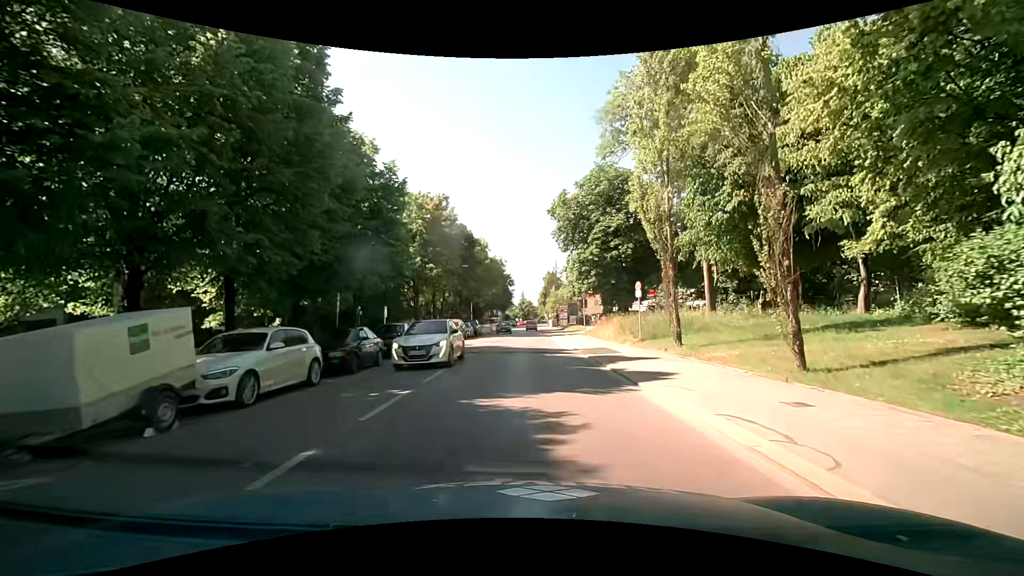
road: secondary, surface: asphalt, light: Day
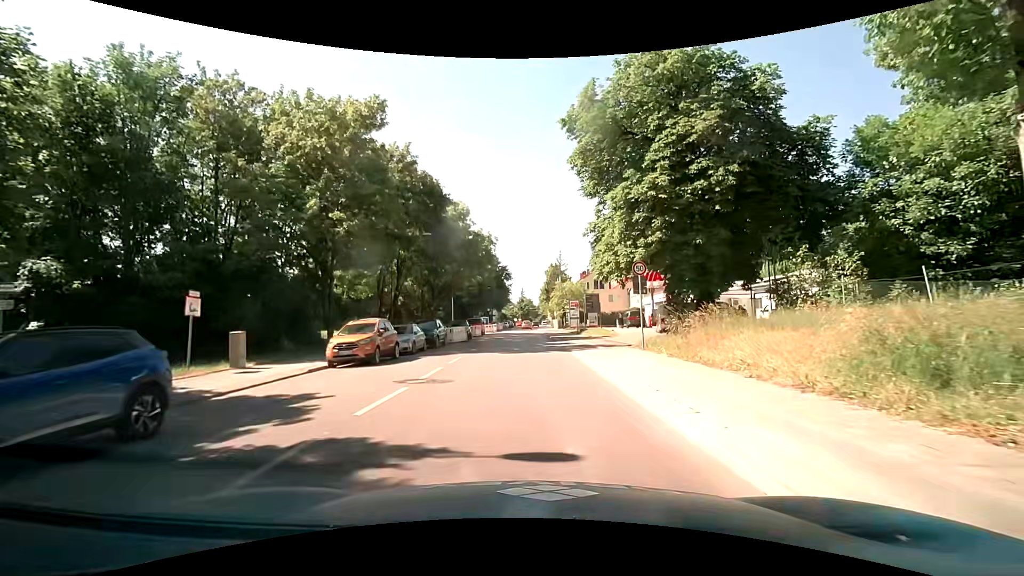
(+0.1, +22.1) m; 0°
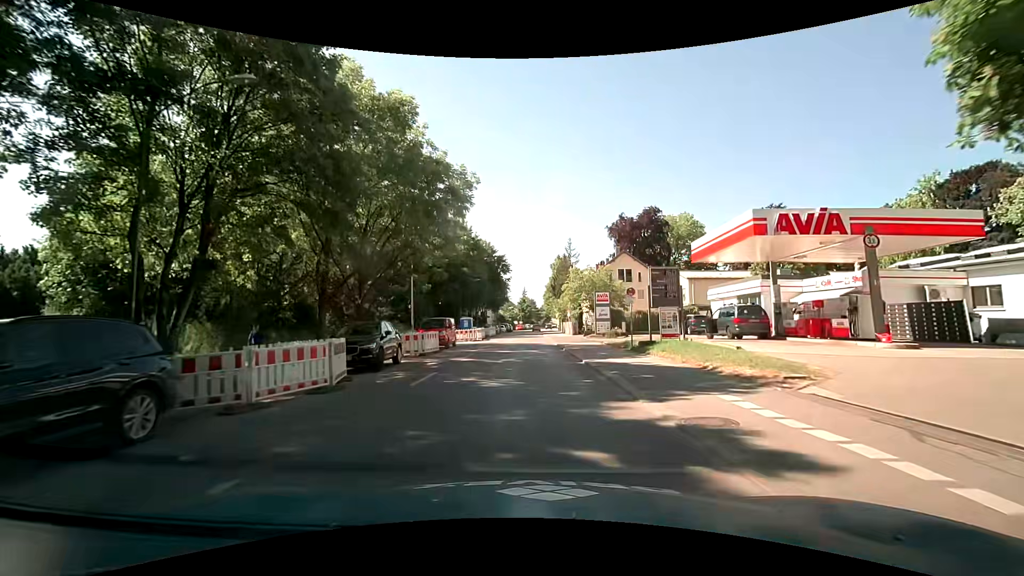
(-0.1, +25.1) m; 0°
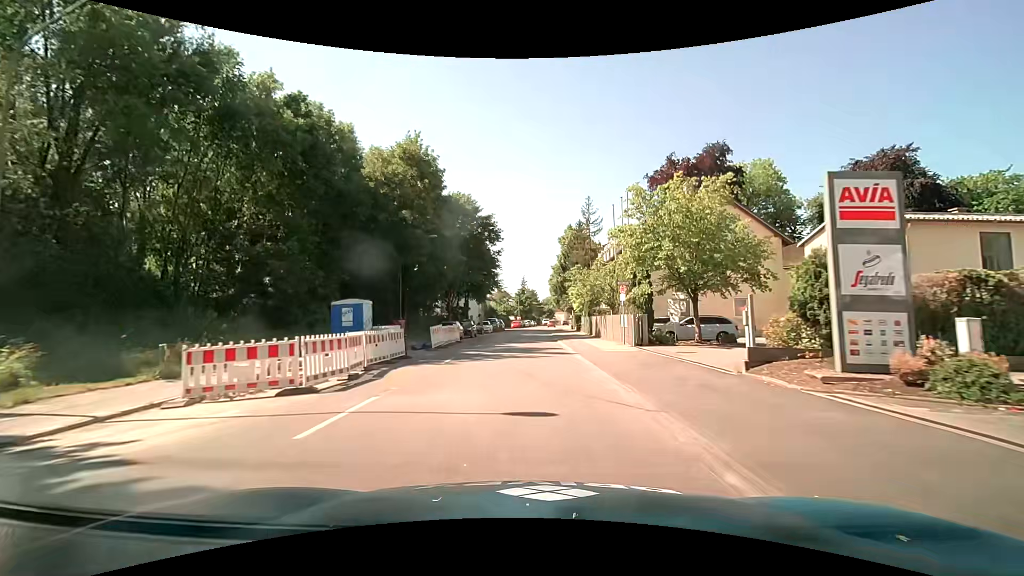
(0.0, +34.6) m; 0°
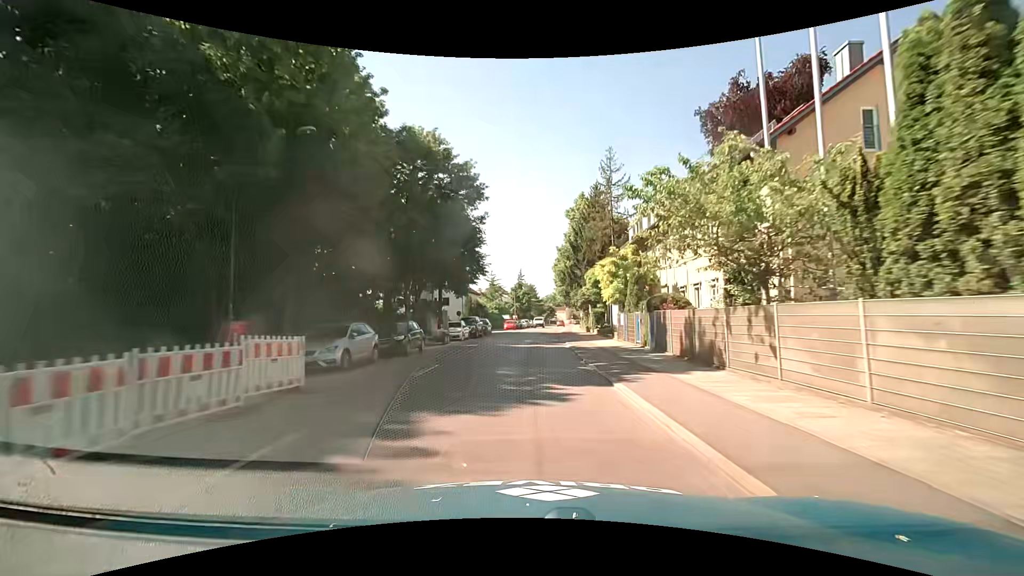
(0.0, +22.2) m; 0°
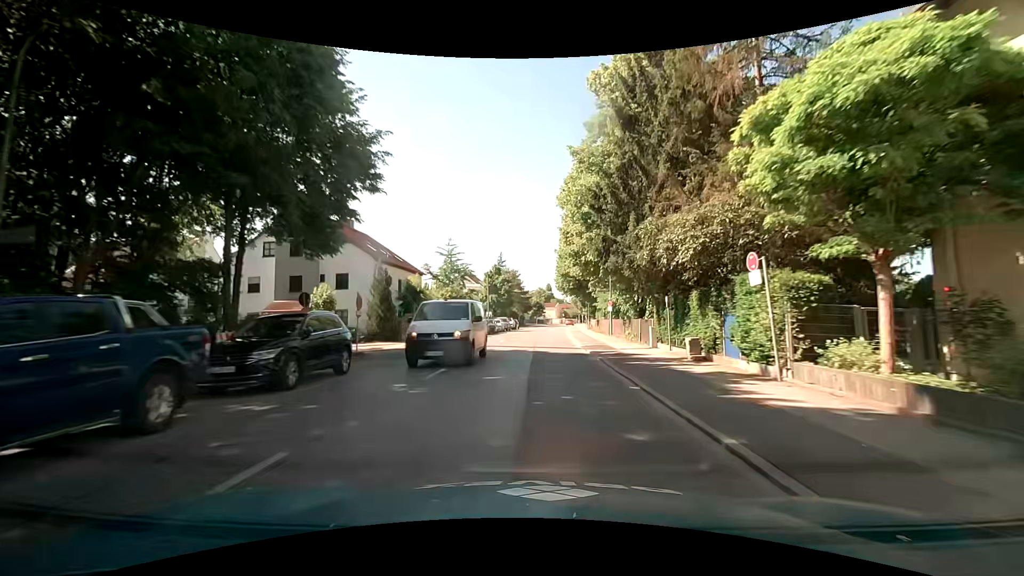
(+0.5, +37.6) m; +2°
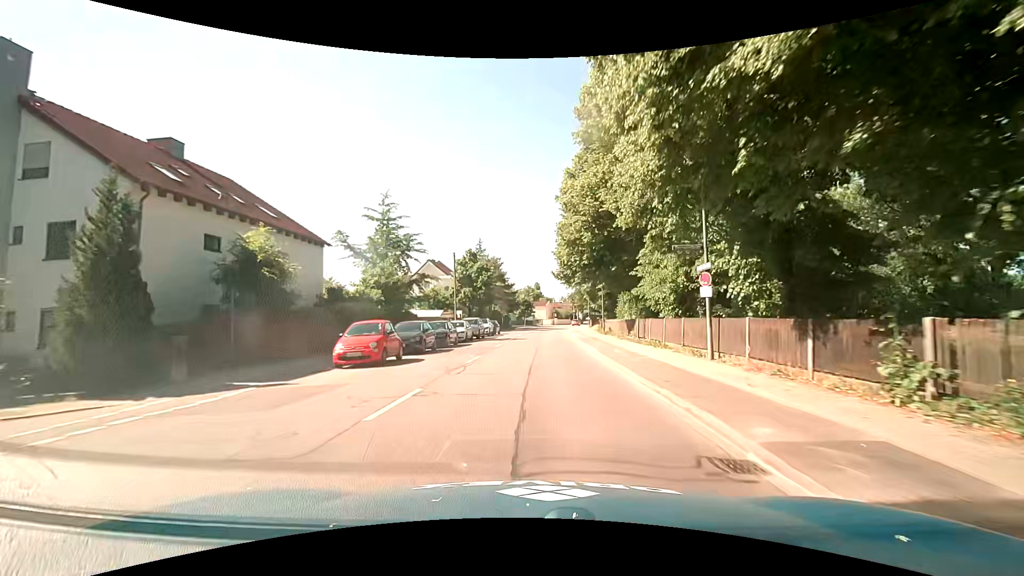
(+0.1, +22.4) m; 0°
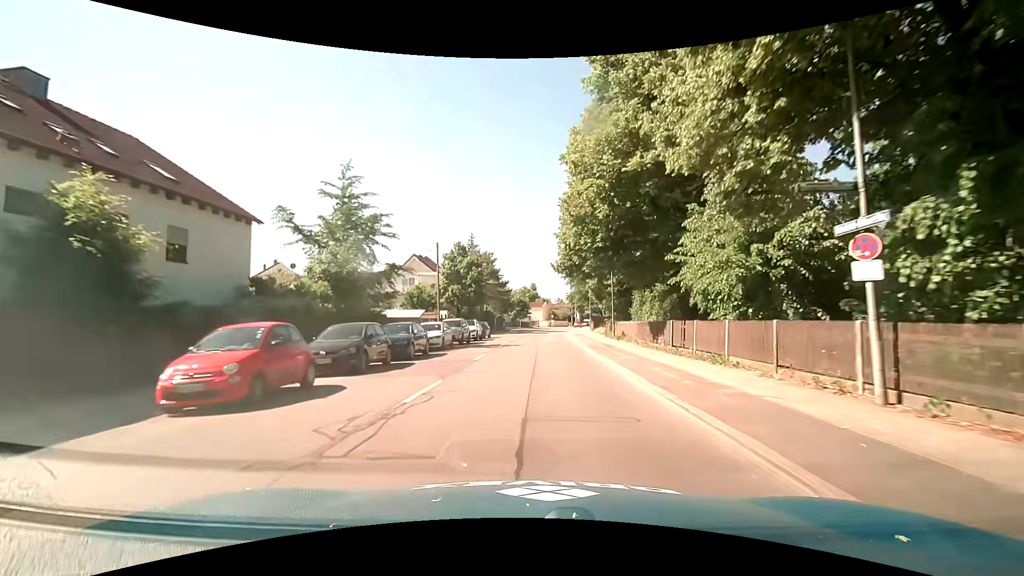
(+0.1, +7.4) m; 0°
(0, +10) (+1, +20) (+1, +30) (+2, +40) (+2, +50) (+3, +60) (+5, +70) (+6, +80) (+7, +90) (+9, +99) m
